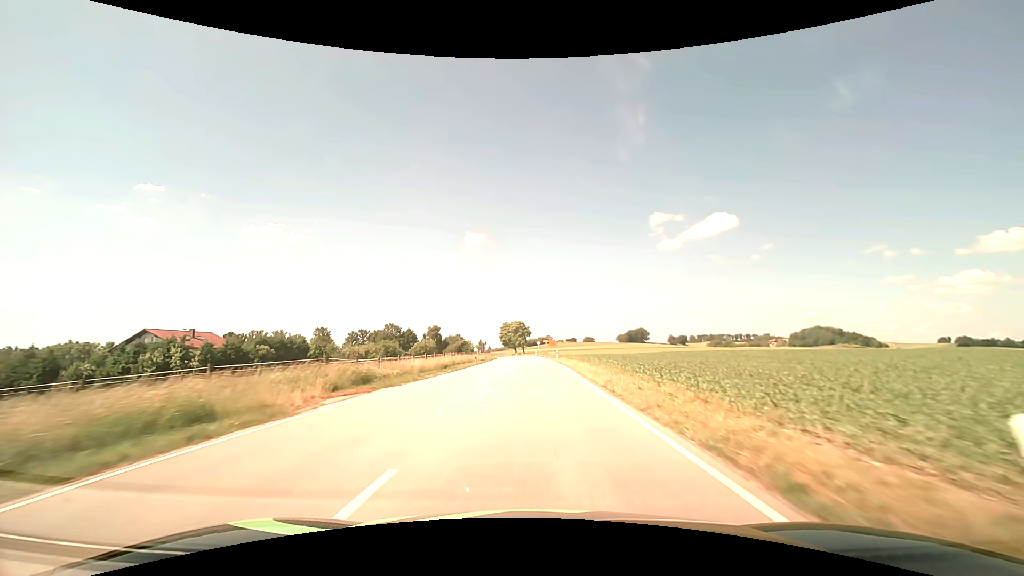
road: secondary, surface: asphalt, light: Day
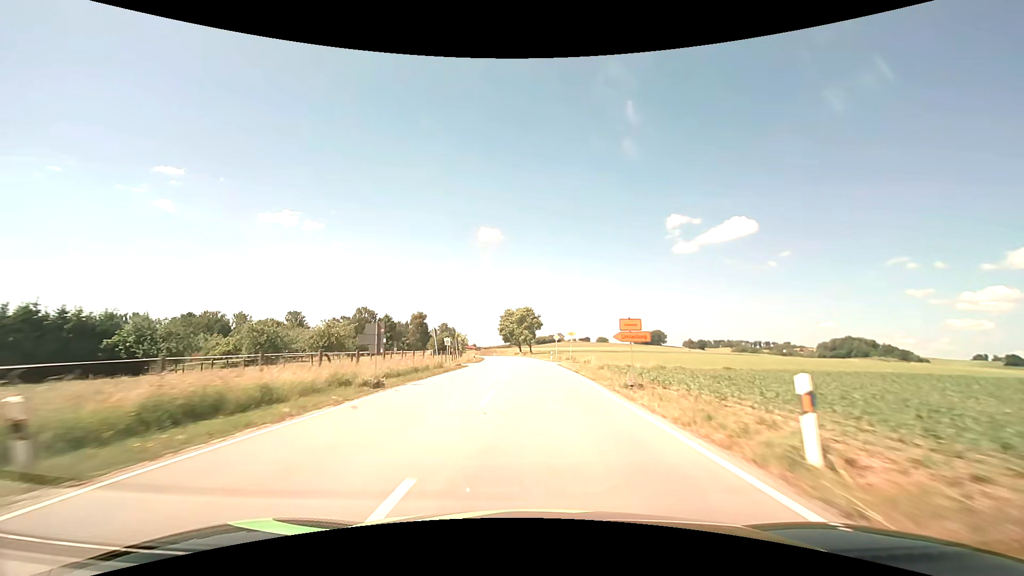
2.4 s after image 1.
(-0.2, +49.1) m; -1°
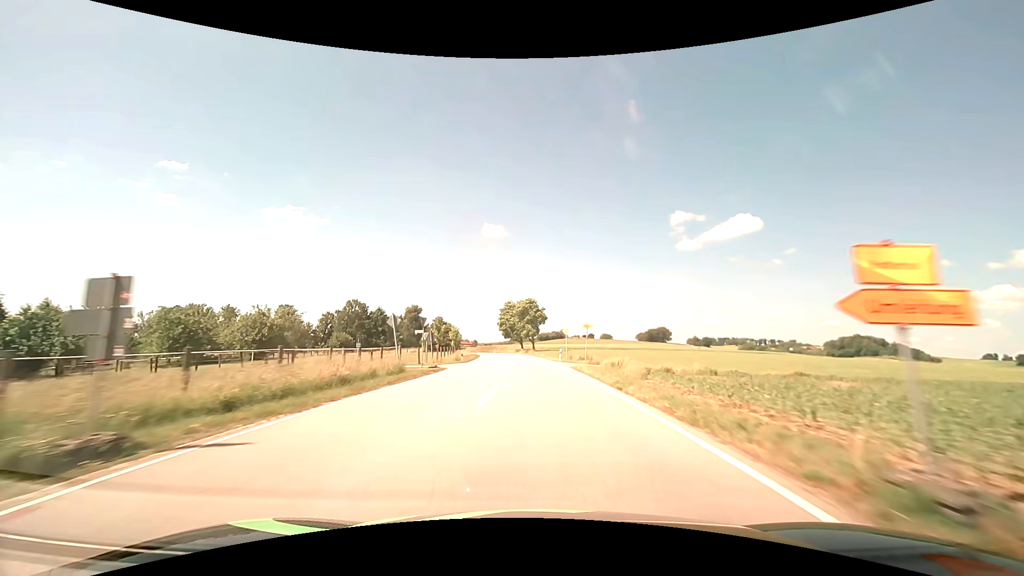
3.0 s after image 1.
(0.0, +12.4) m; 0°
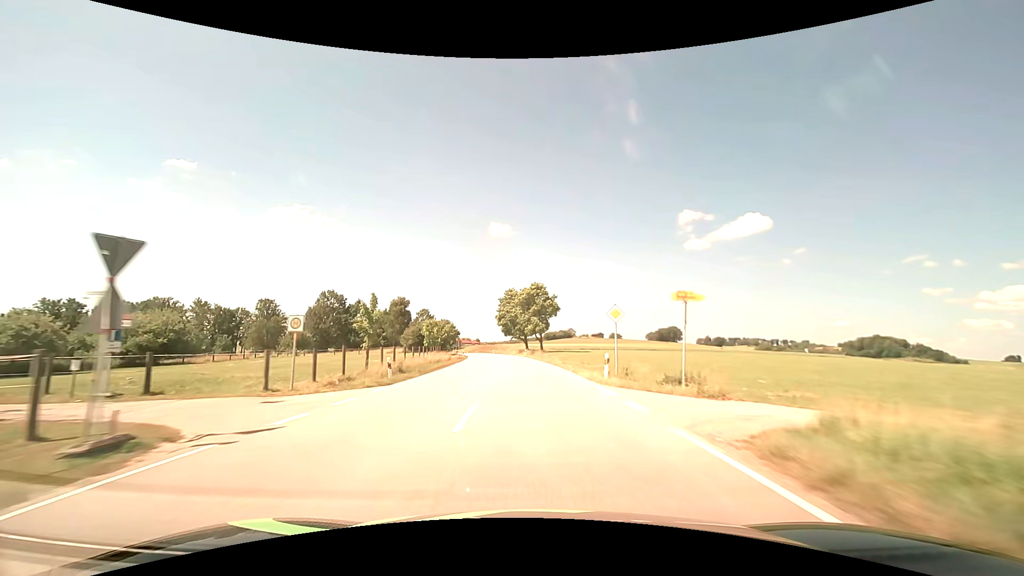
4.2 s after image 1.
(-0.1, +25.1) m; -1°
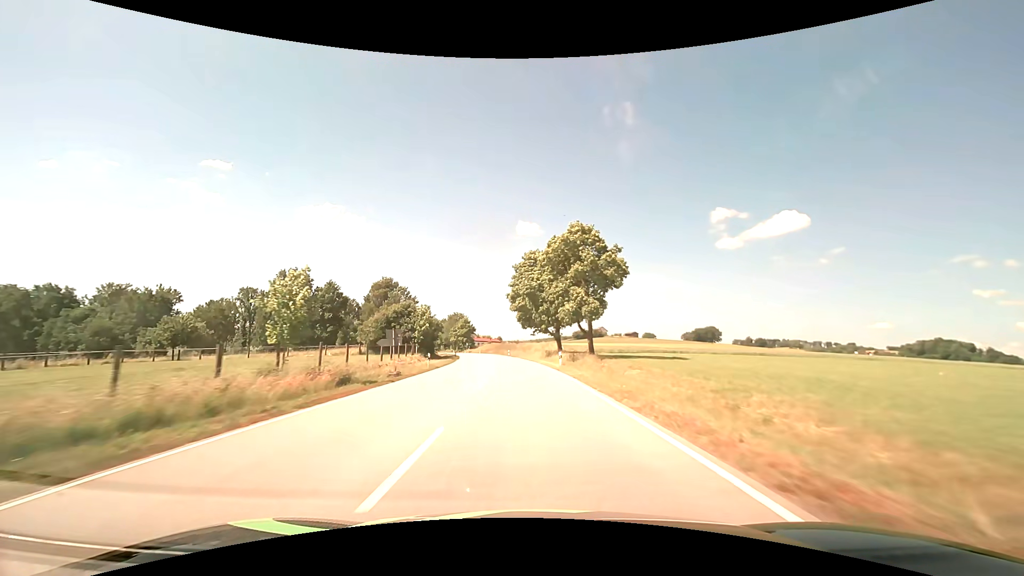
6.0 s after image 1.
(-0.8, +38.0) m; -3°
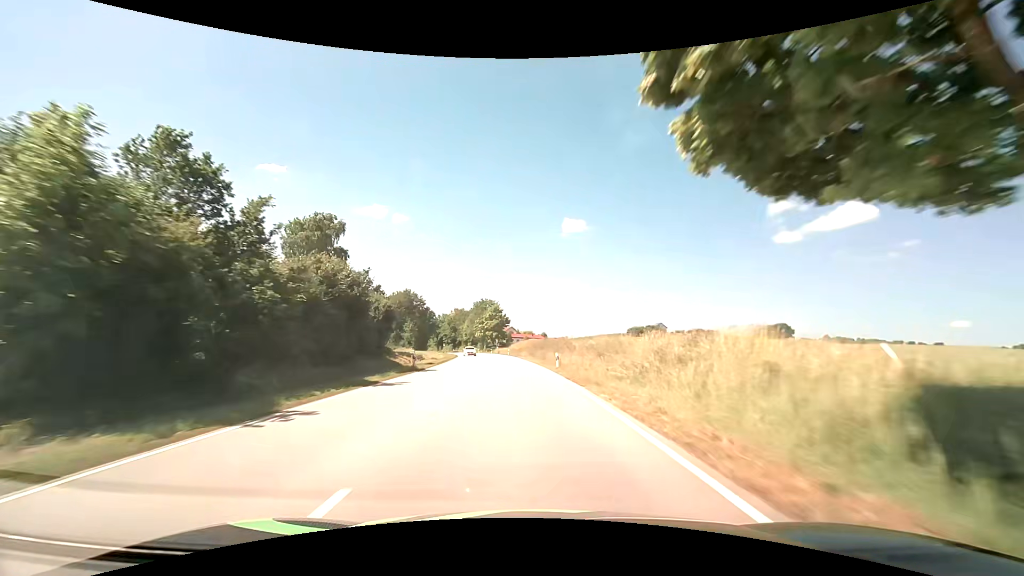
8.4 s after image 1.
(-2.3, +51.6) m; -5°
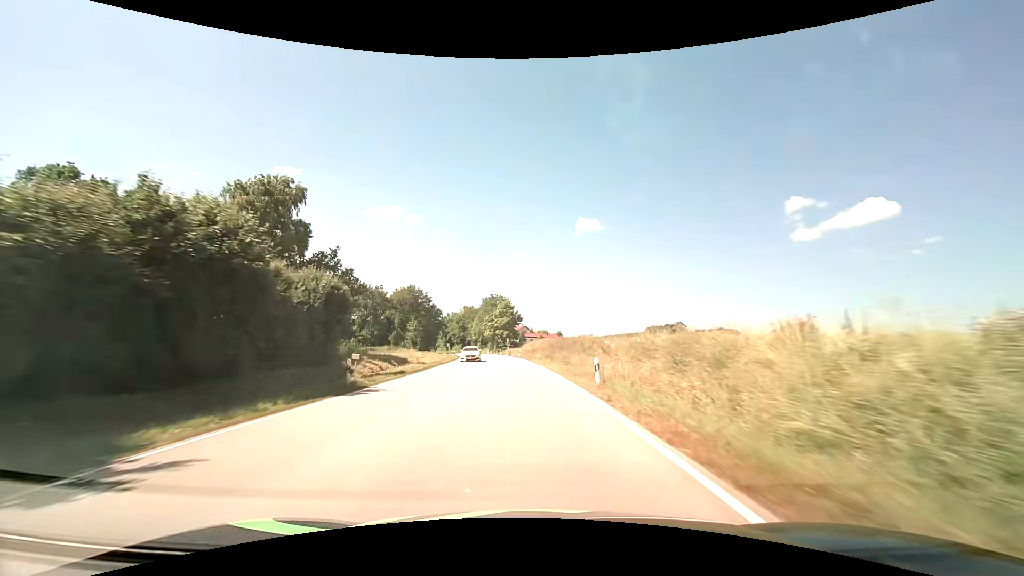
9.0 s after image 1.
(-0.2, +13.1) m; -2°
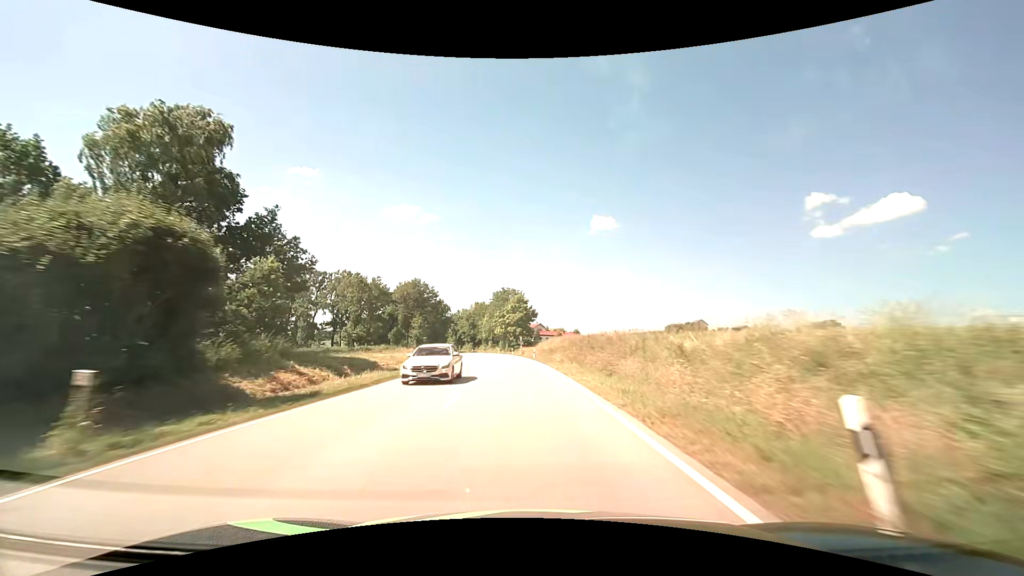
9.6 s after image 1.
(-0.2, +13.2) m; -2°
